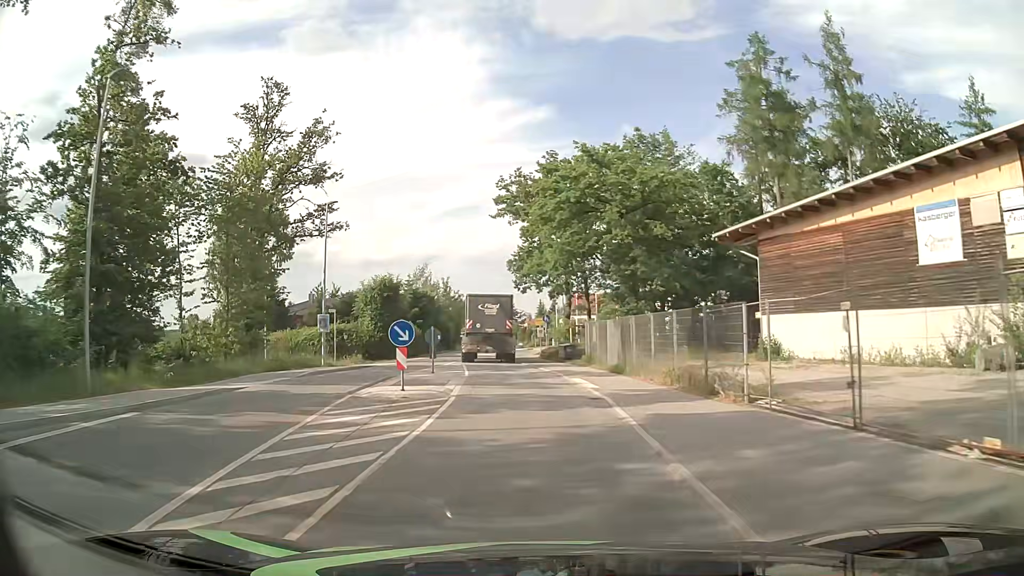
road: tertiary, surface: asphalt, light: Day
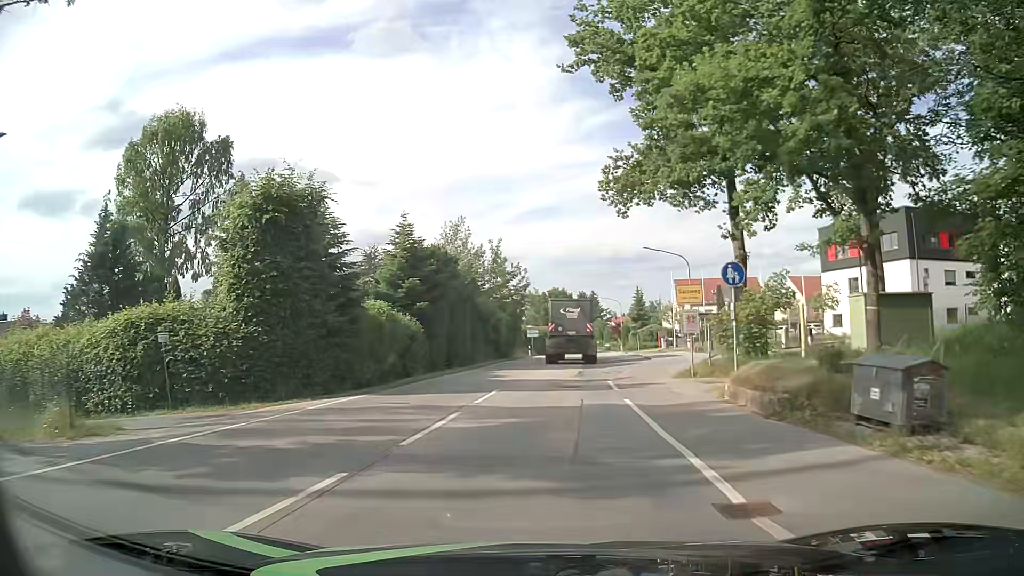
(-2.1, +33.3) m; -7°
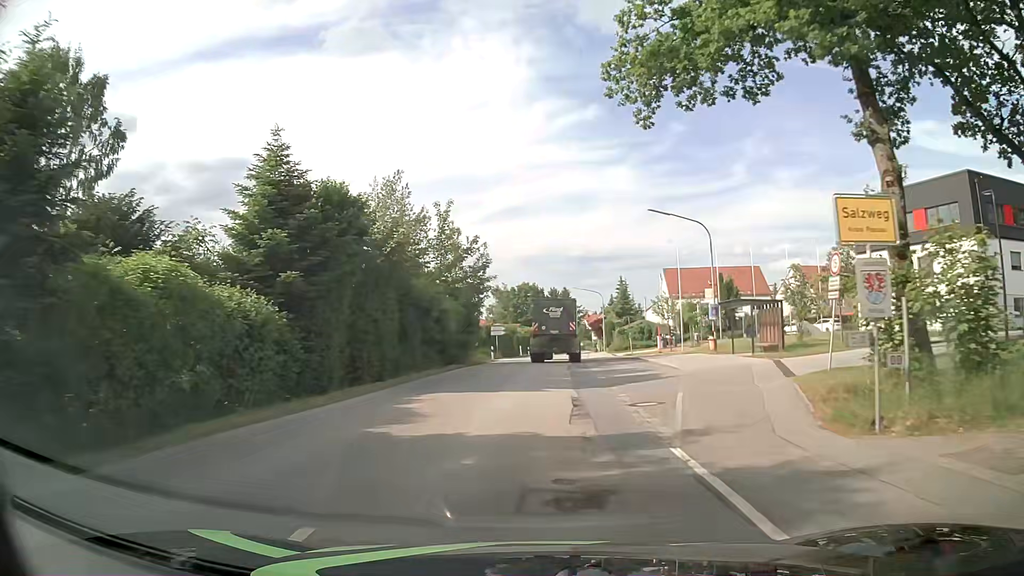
(+0.2, +14.1) m; +2°
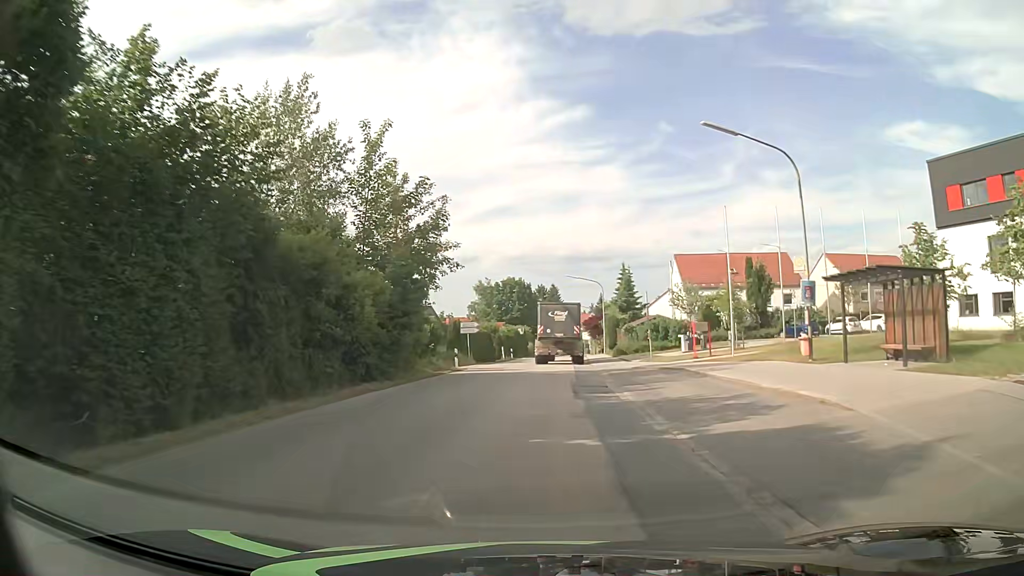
(+0.1, +14.6) m; 0°
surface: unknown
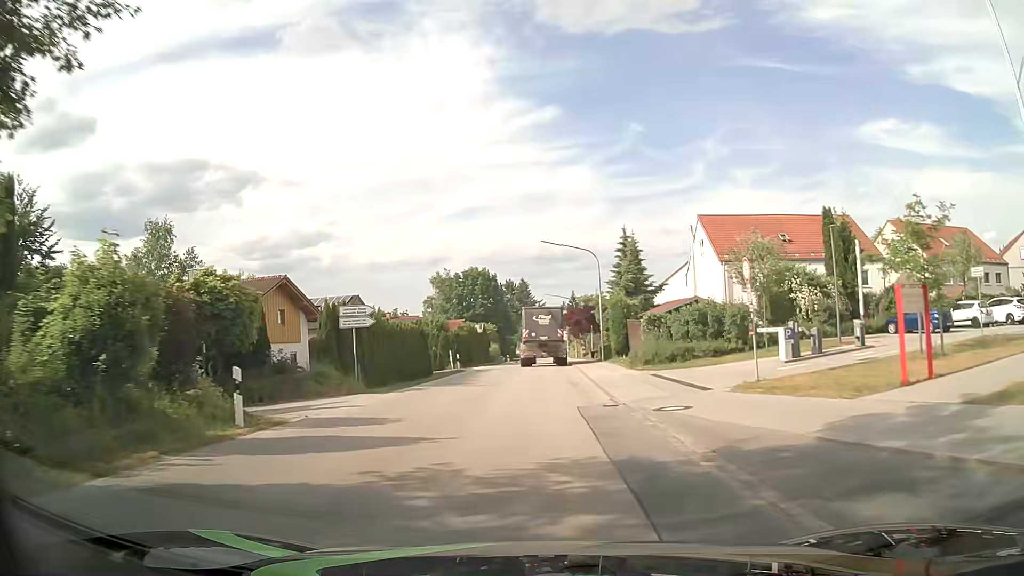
(+0.7, +22.6) m; +2°
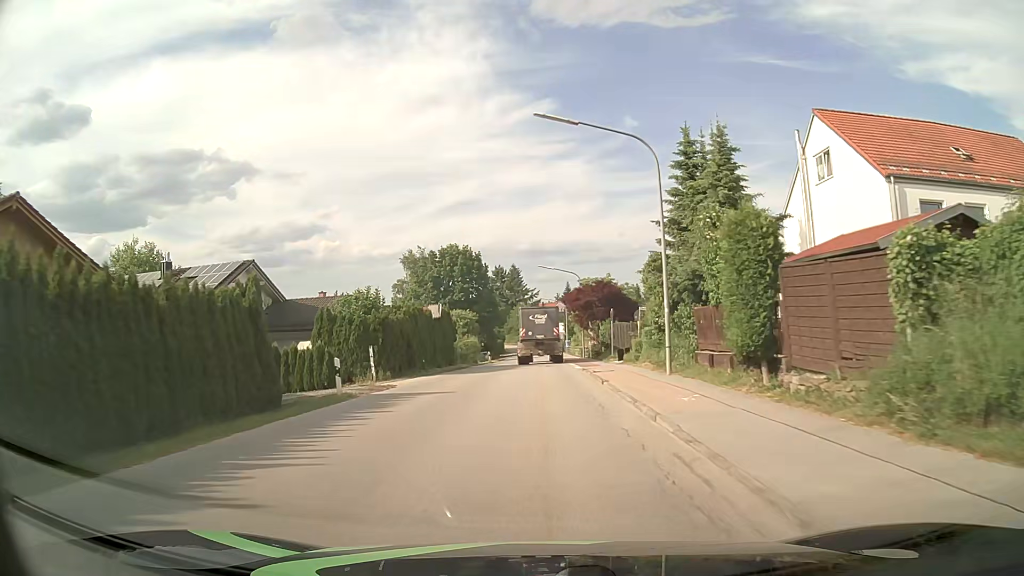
(+0.4, +23.1) m; +1°
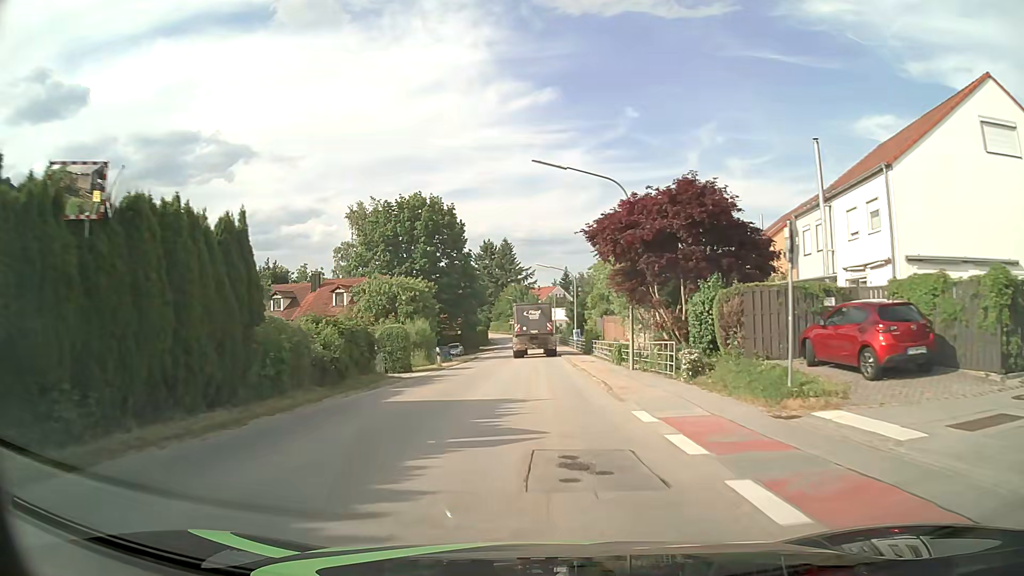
(+0.2, +31.2) m; +1°
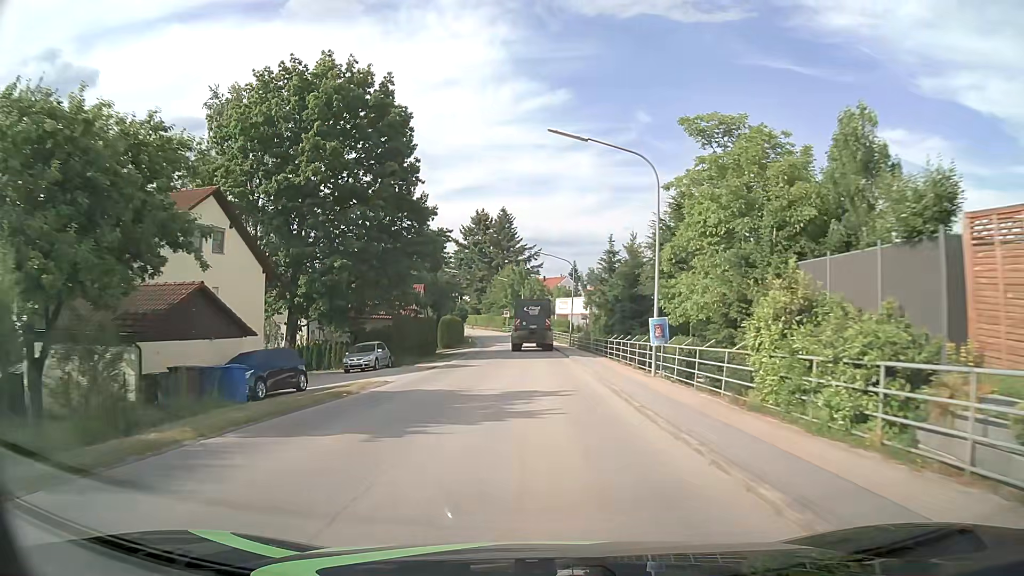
(-0.2, +38.9) m; -1°
(0, +10) (0, +20) (0, +30) (0, +40) (0, +50) (0, +60) (-1, +70) (-2, +80) (-4, +90) (-6, +100) m
